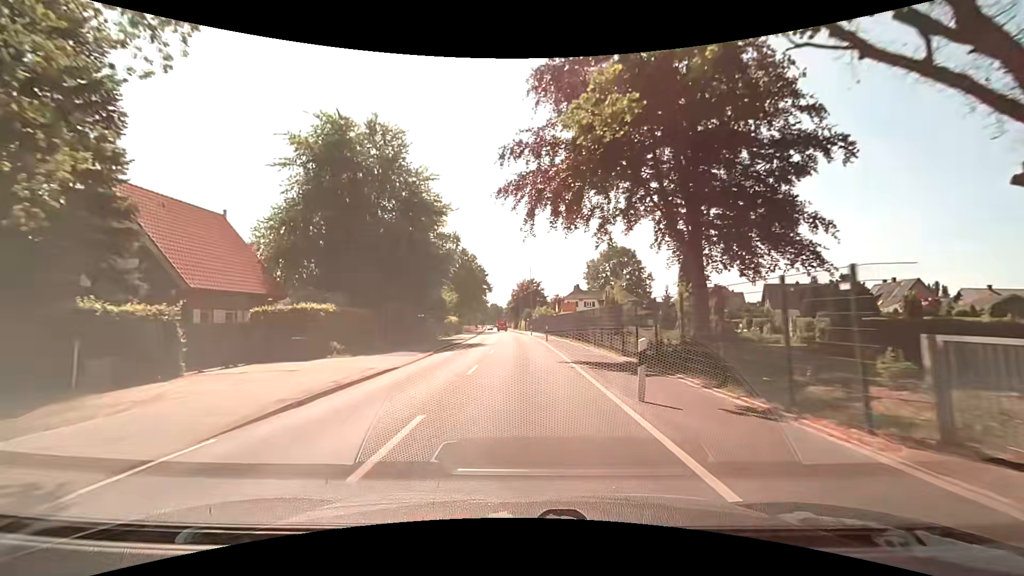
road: secondary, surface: asphalt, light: Day
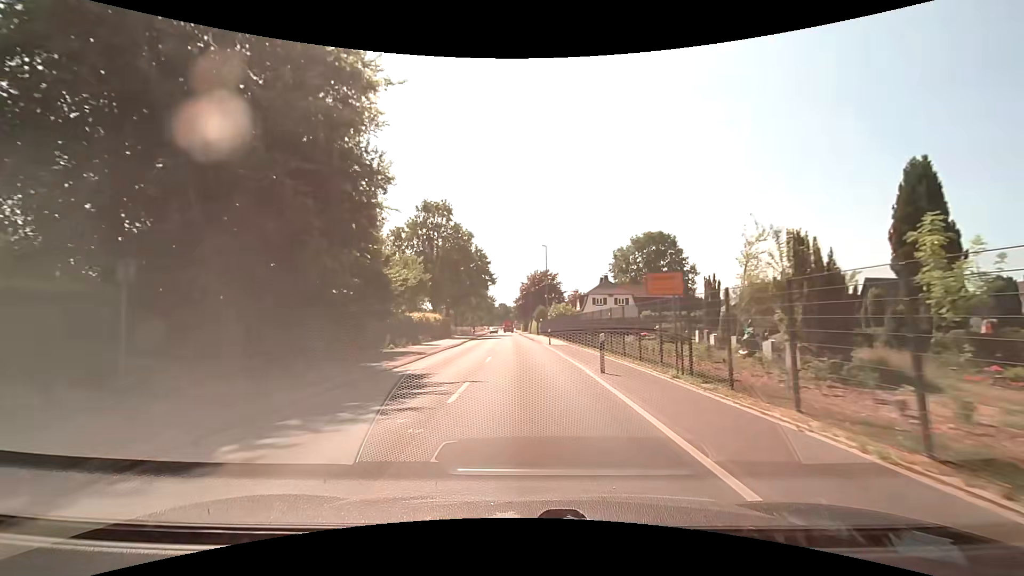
(-0.1, +22.8) m; 0°
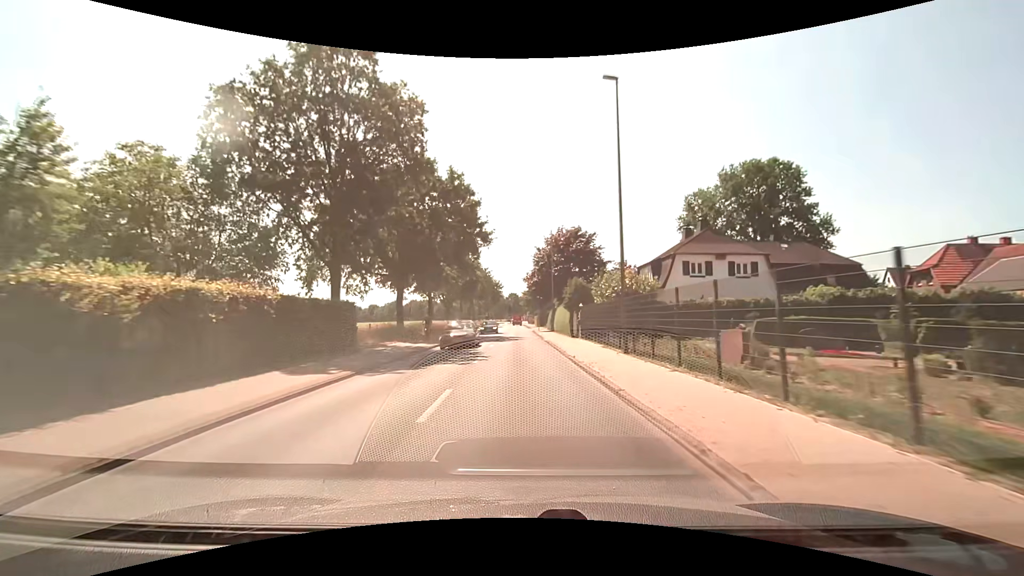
(-0.8, +38.1) m; -2°
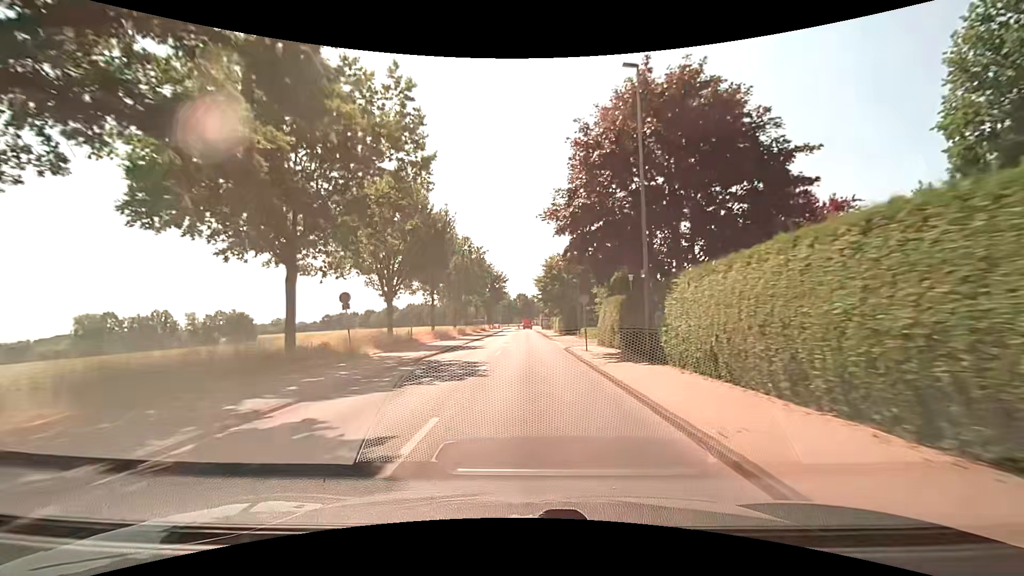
(-0.7, +38.5) m; -1°
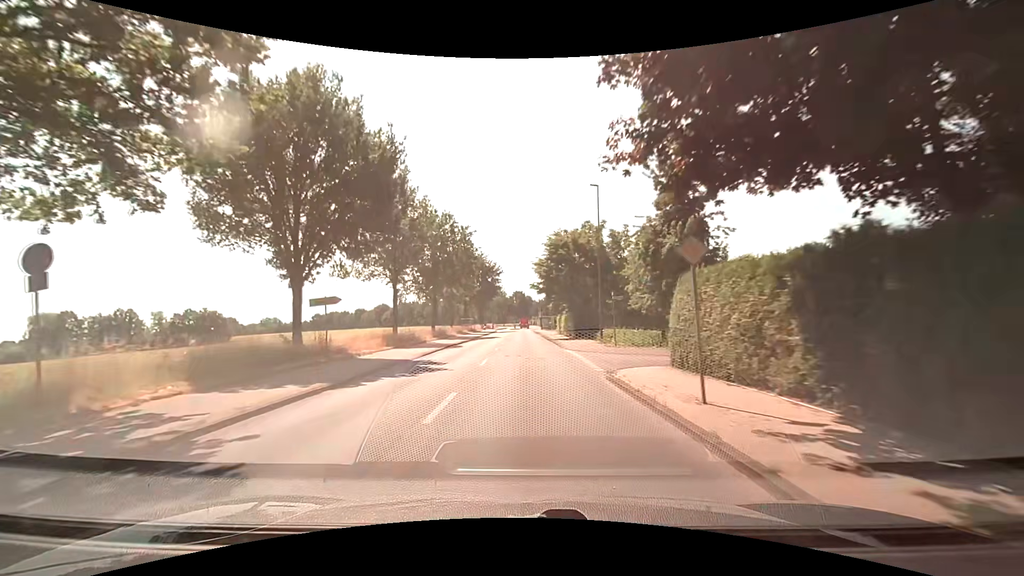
(+0.1, +15.5) m; +1°
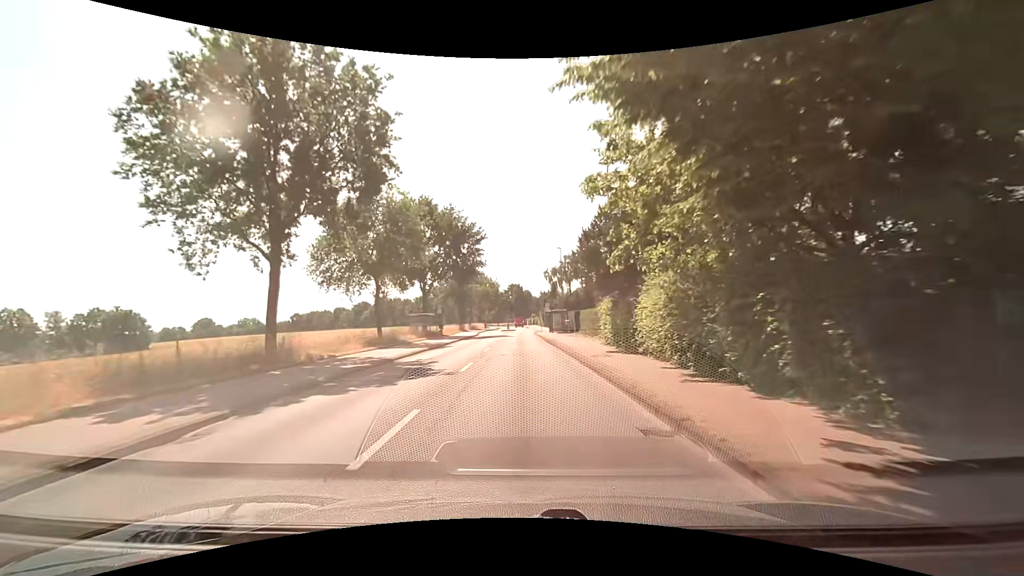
(-0.1, +38.1) m; 0°
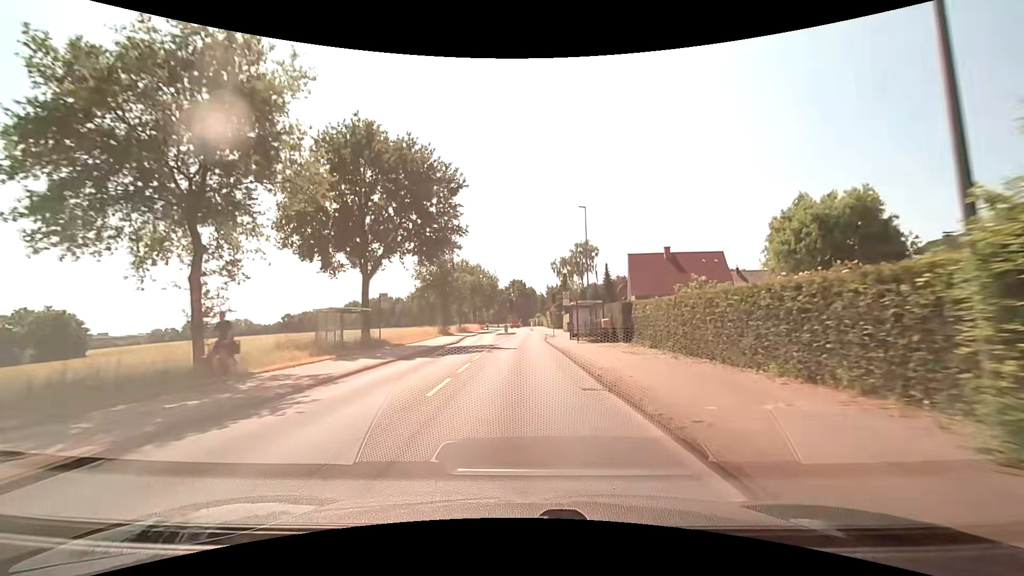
(0.0, +22.6) m; 0°
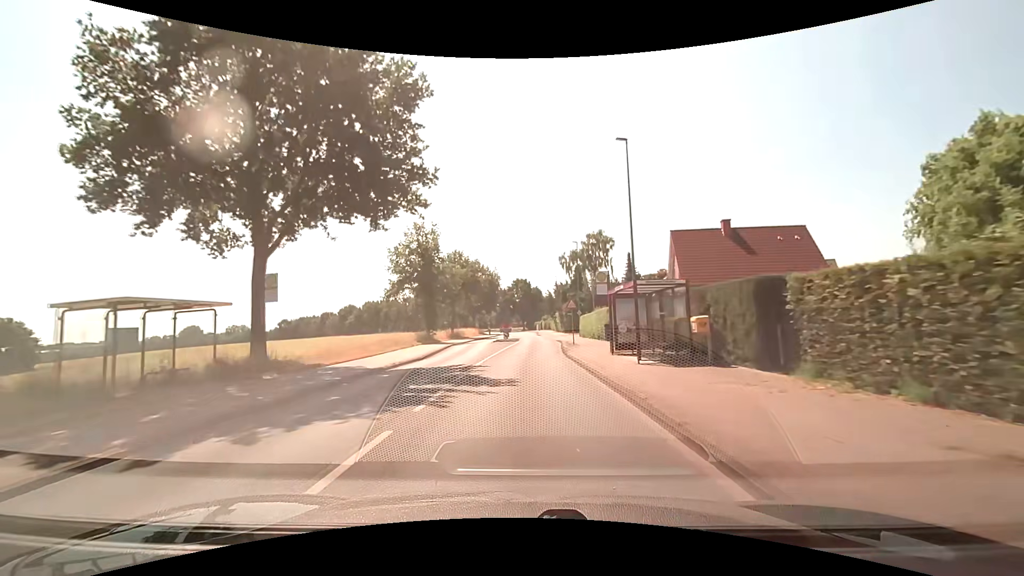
(-0.2, +15.0) m; -1°
(0, +10) (0, +20) (0, +30) (+1, +40) (+1, +50) (+1, +60) (+1, +70) (+1, +80) (+1, +90) (+1, +100) m
